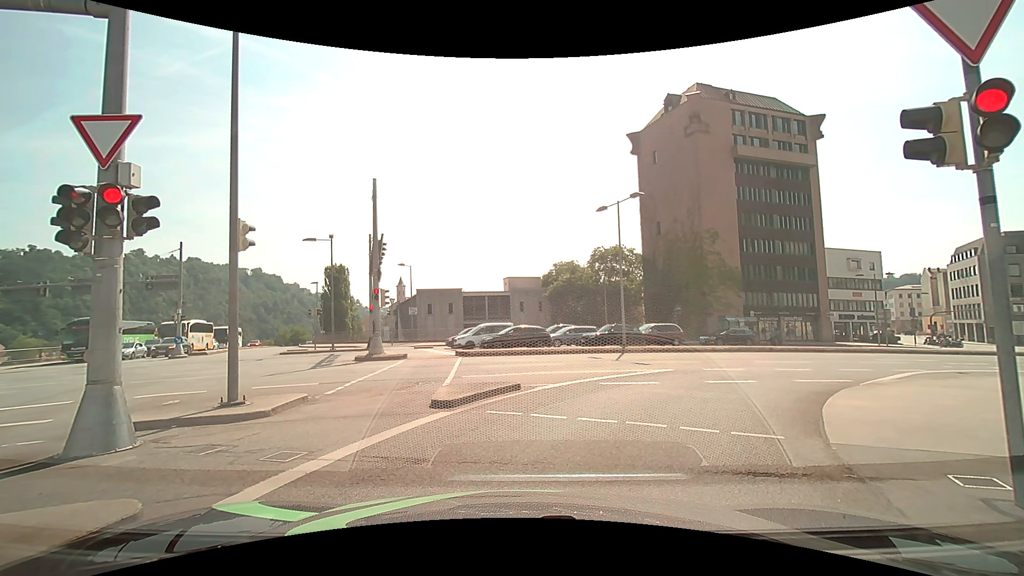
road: primary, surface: asphalt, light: Day
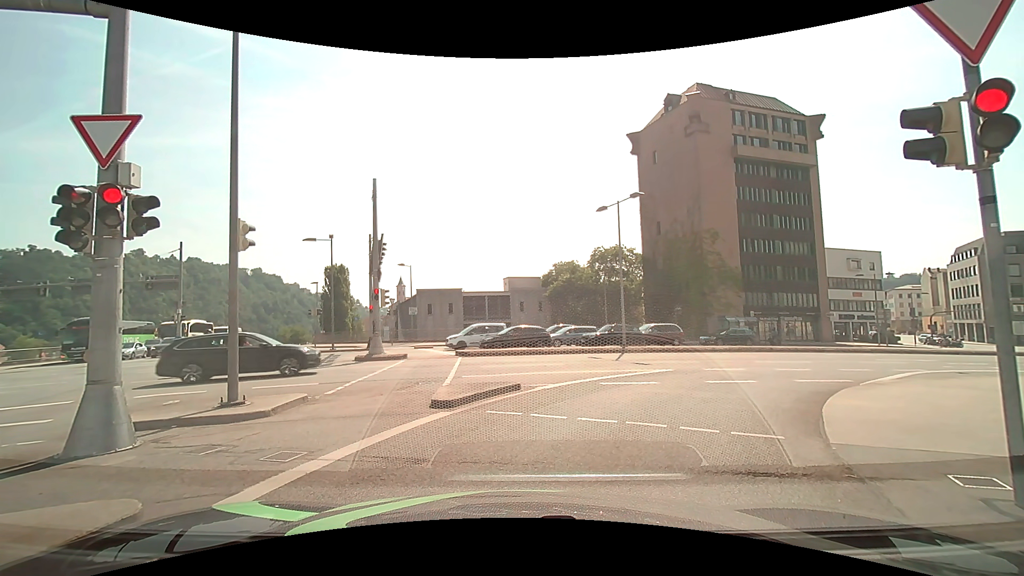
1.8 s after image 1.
(0.0, 0.0) m; 0°
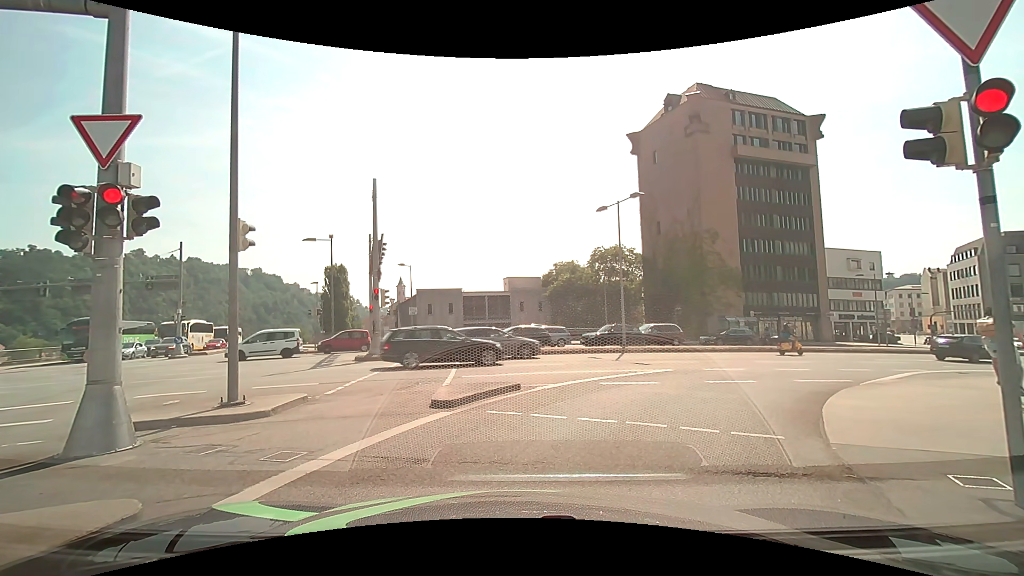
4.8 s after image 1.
(0.0, 0.0) m; 0°
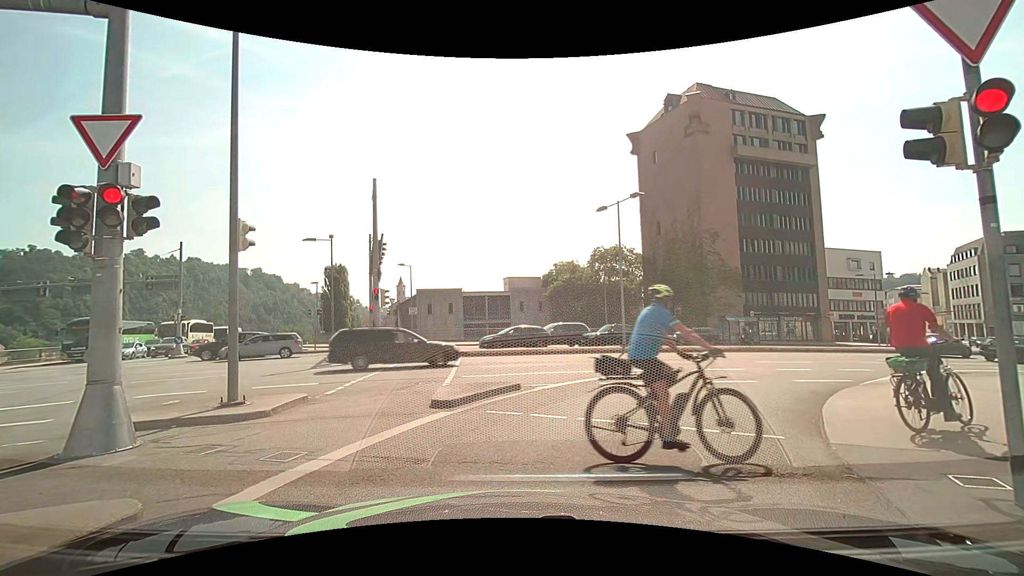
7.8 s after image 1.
(0.0, 0.0) m; 0°
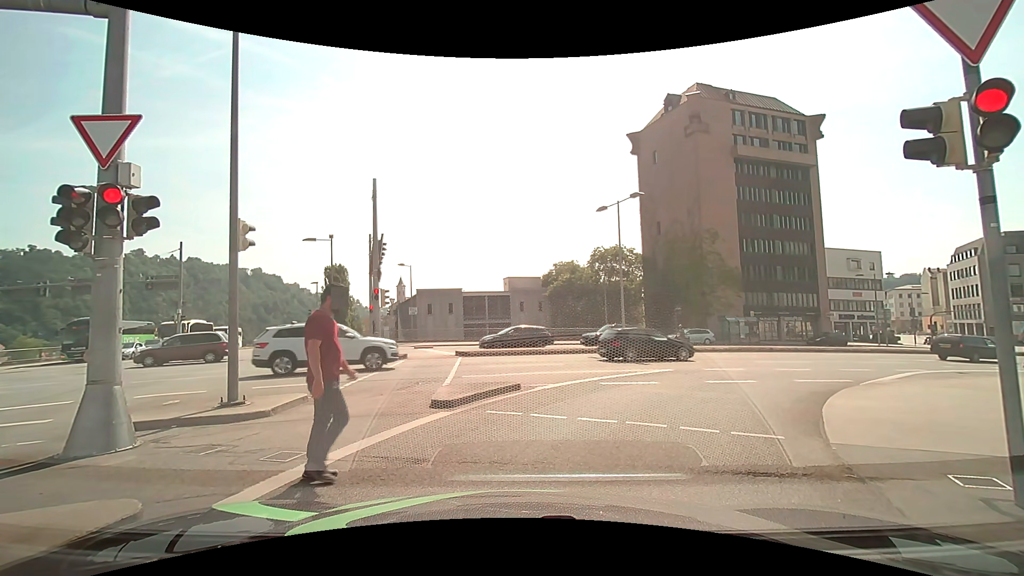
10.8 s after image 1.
(0.0, 0.0) m; 0°
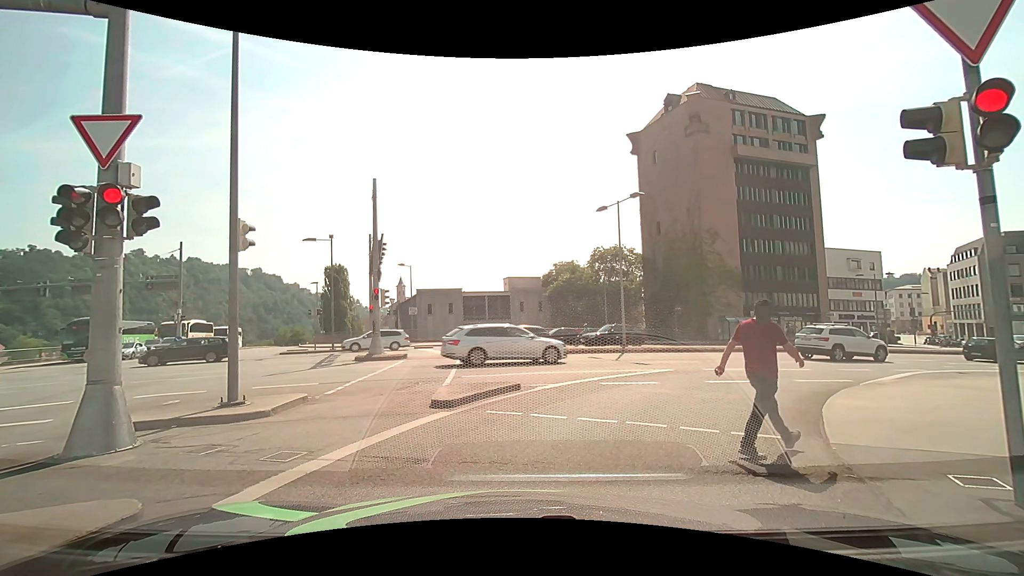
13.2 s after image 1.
(0.0, 0.0) m; 0°
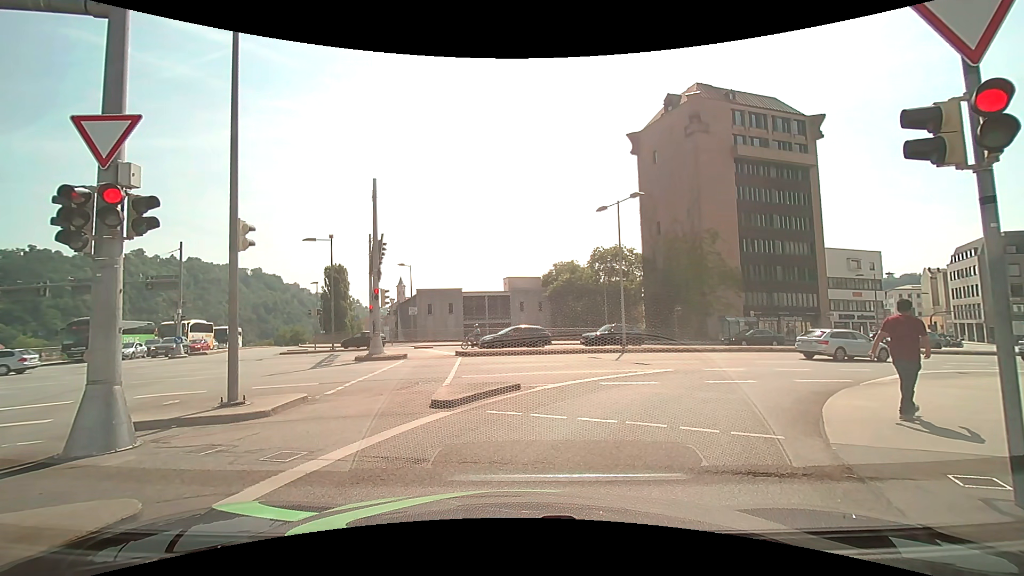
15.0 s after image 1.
(0.0, 0.0) m; 0°
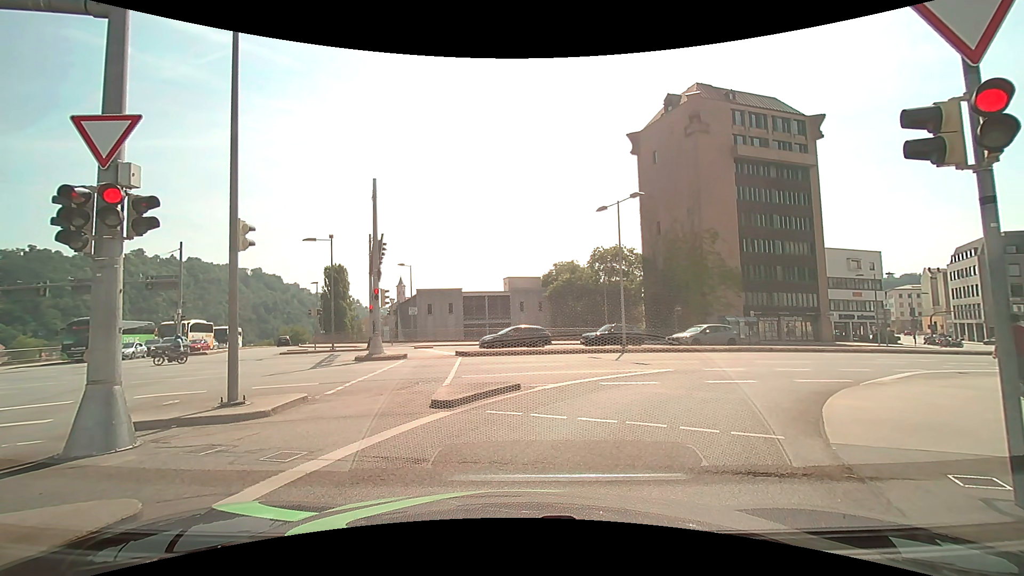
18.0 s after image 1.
(0.0, 0.0) m; 0°
